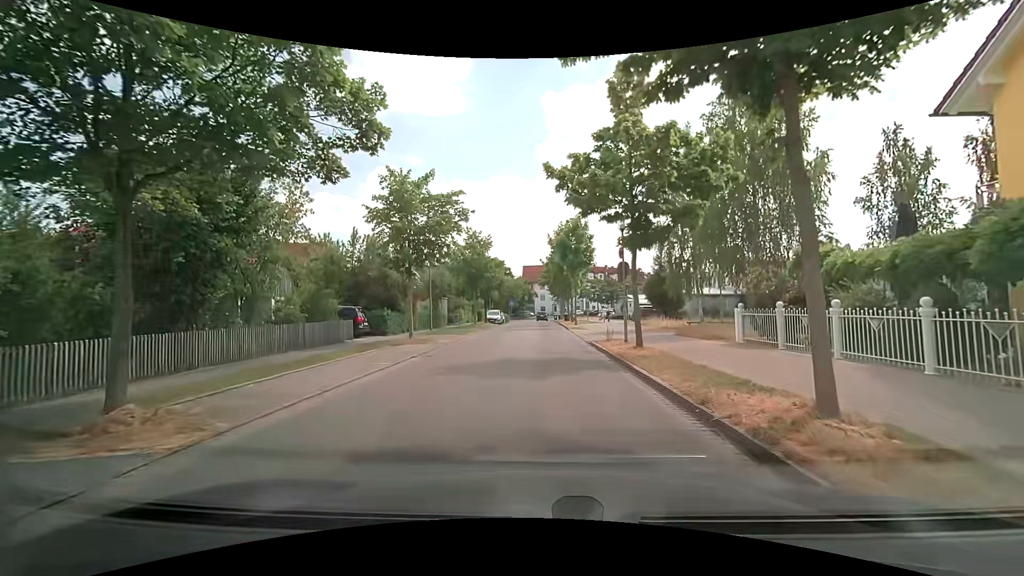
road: residential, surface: asphalt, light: Day
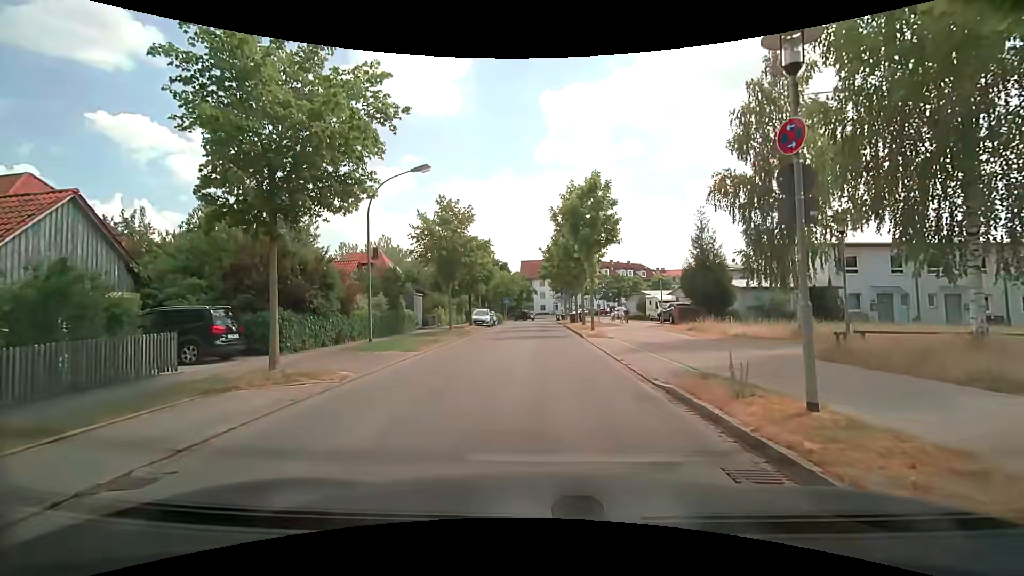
(0.0, +11.6) m; 0°
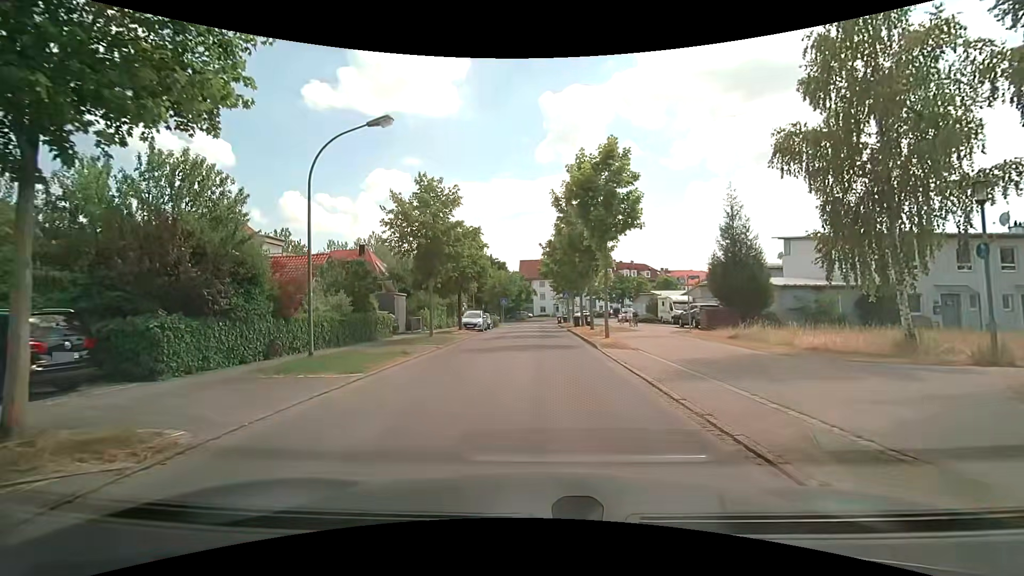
(0.0, +5.4) m; 0°
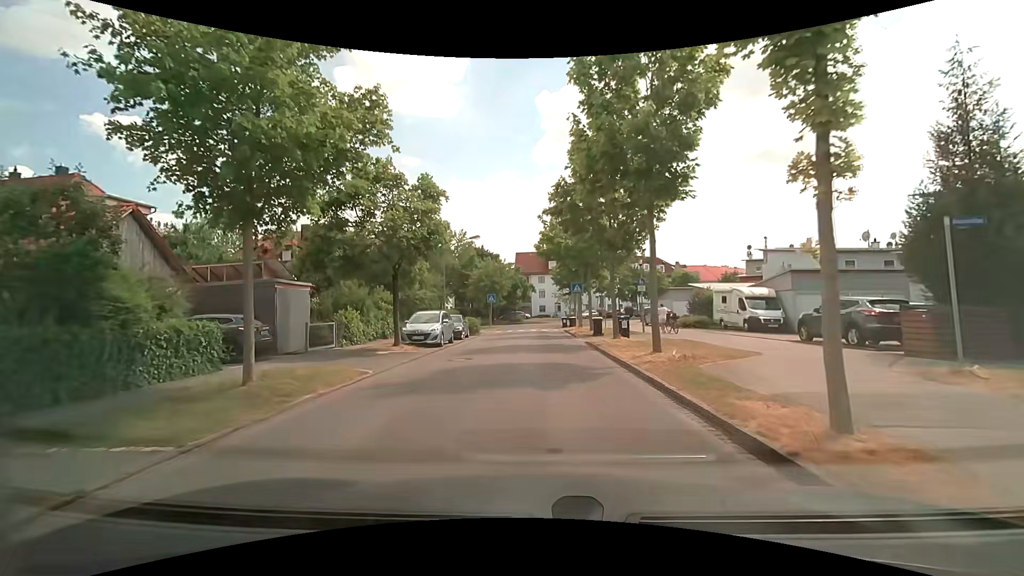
(+0.2, +15.9) m; +1°
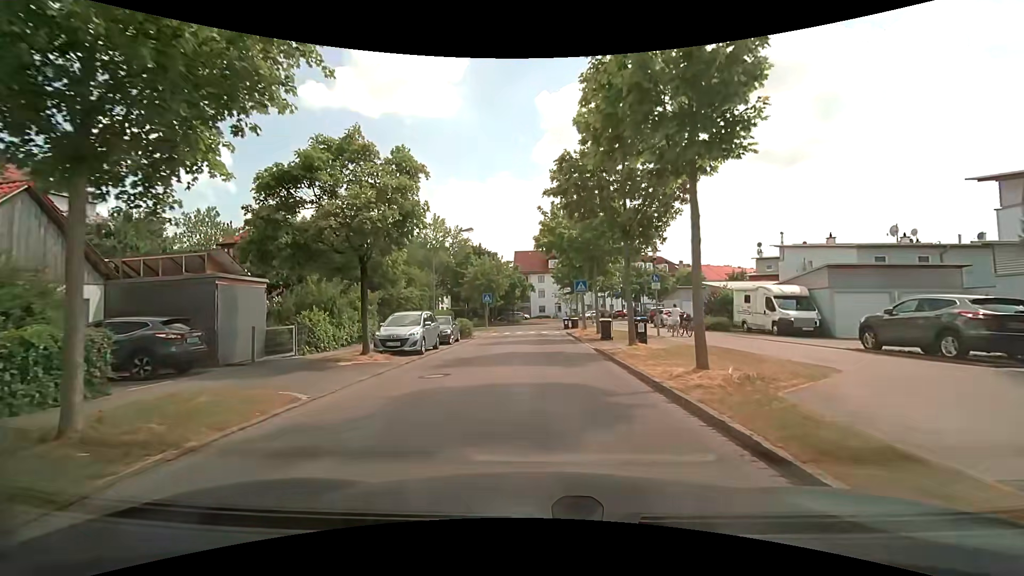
(0.0, +3.6) m; 0°
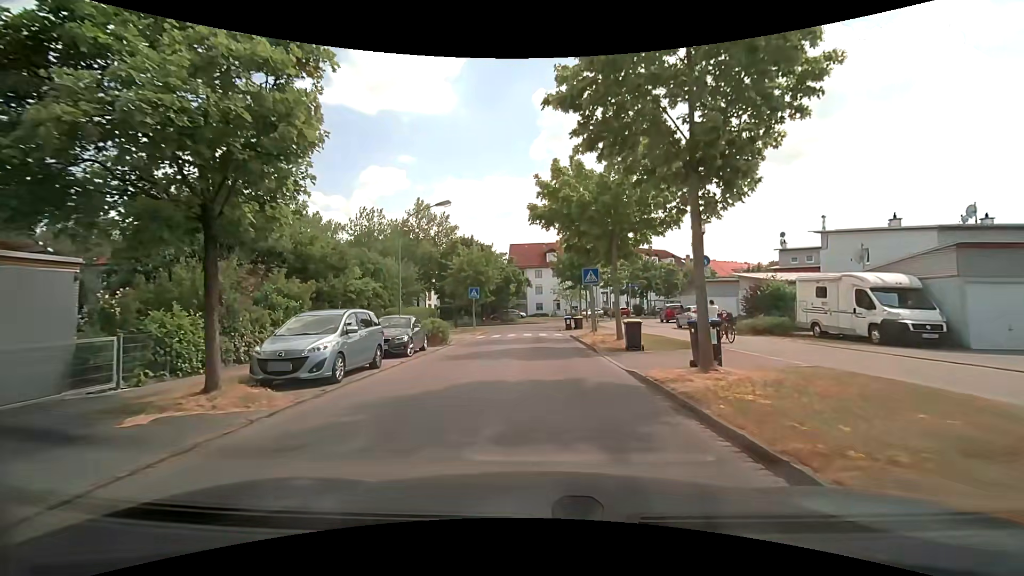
(0.0, +7.6) m; 0°
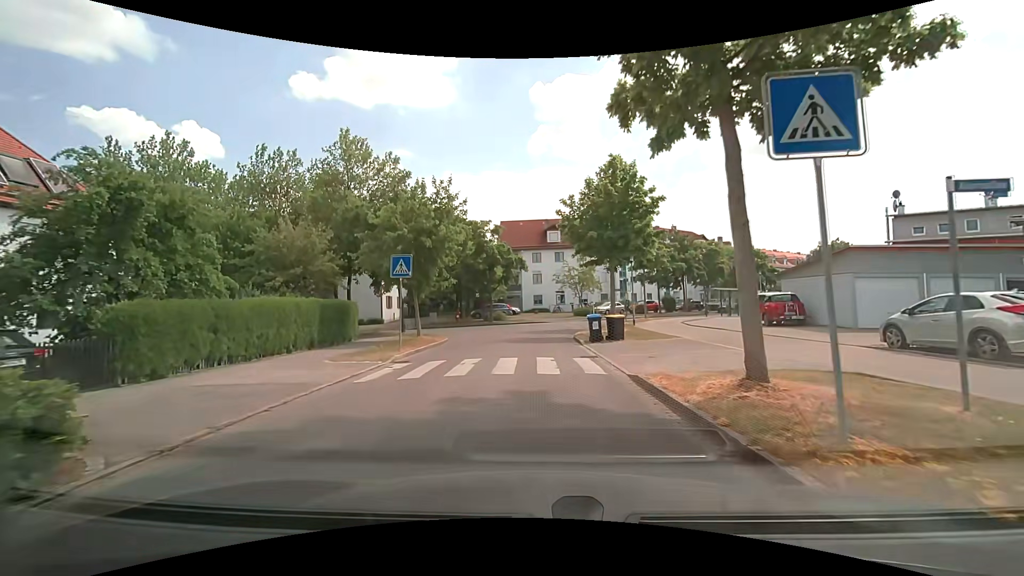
(+0.3, +19.9) m; 0°
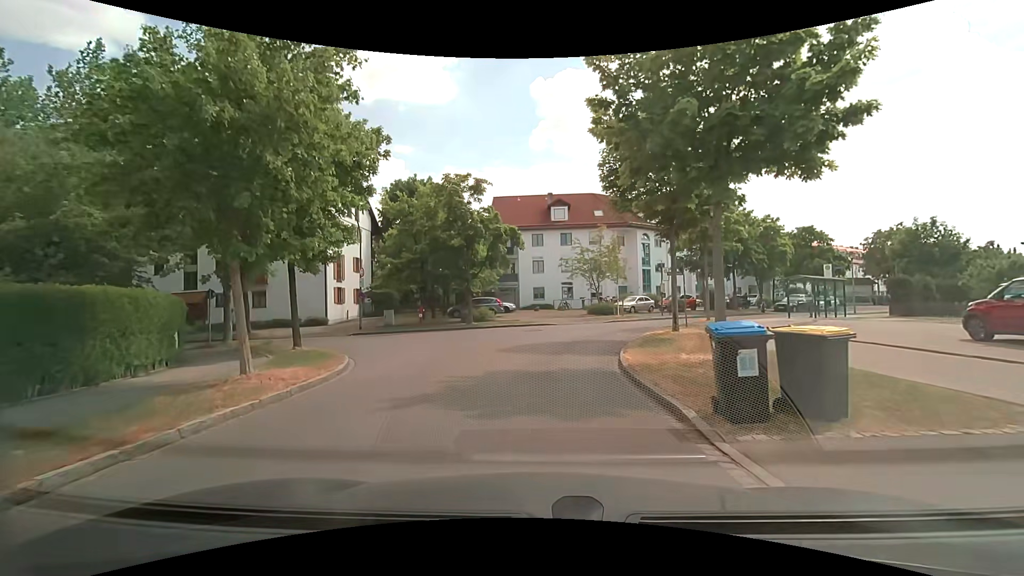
(+0.2, +14.1) m; +1°
(0, +10) (+1, +20) (+5, +29) (+13, +35) (+21, +41) (+29, +47) (+37, +54) (+44, +60) (+52, +66) (+60, +72) m
